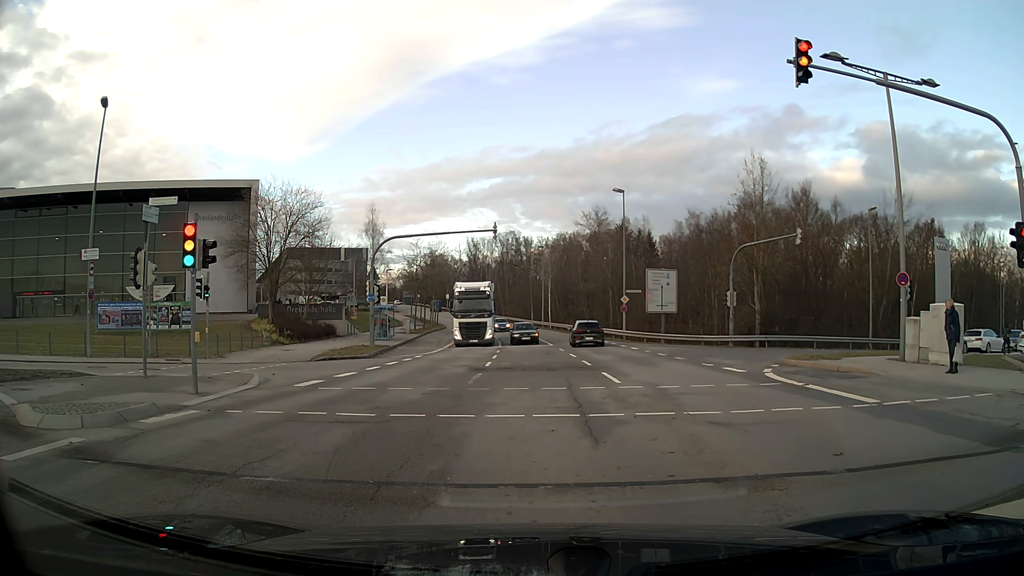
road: secondary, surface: asphalt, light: Day
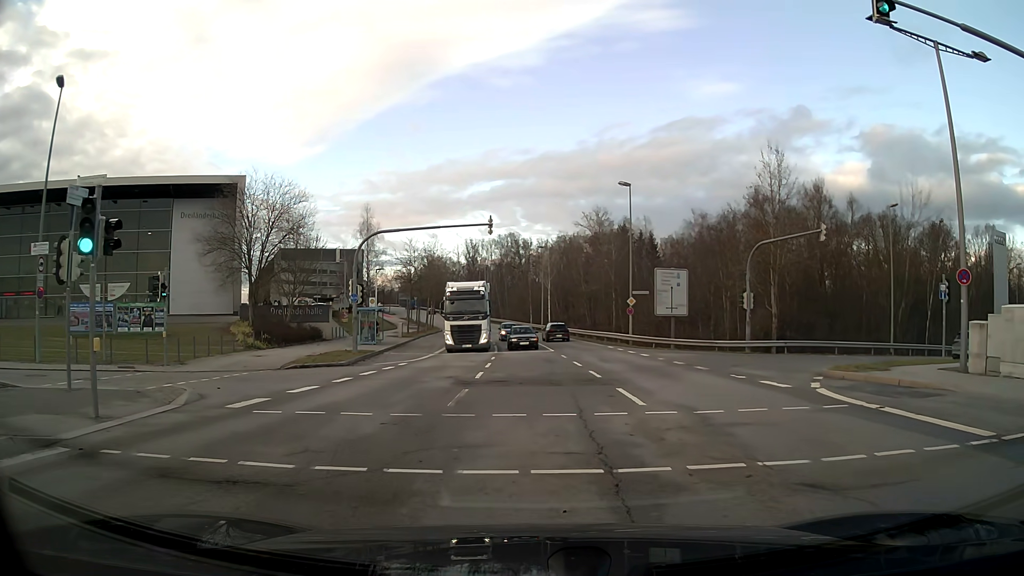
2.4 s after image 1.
(0.0, +3.7) m; 0°
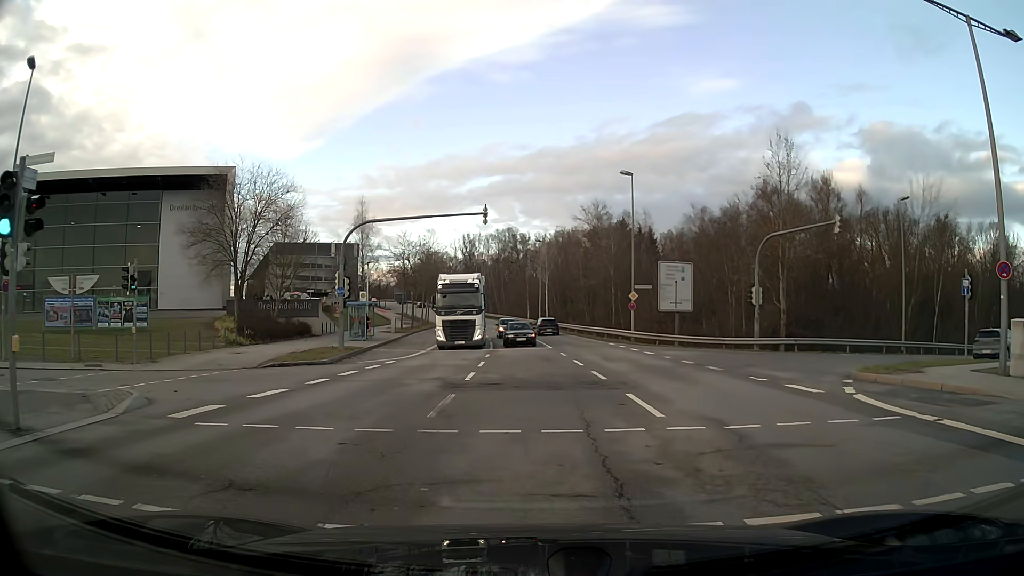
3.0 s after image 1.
(0.0, +1.9) m; 0°
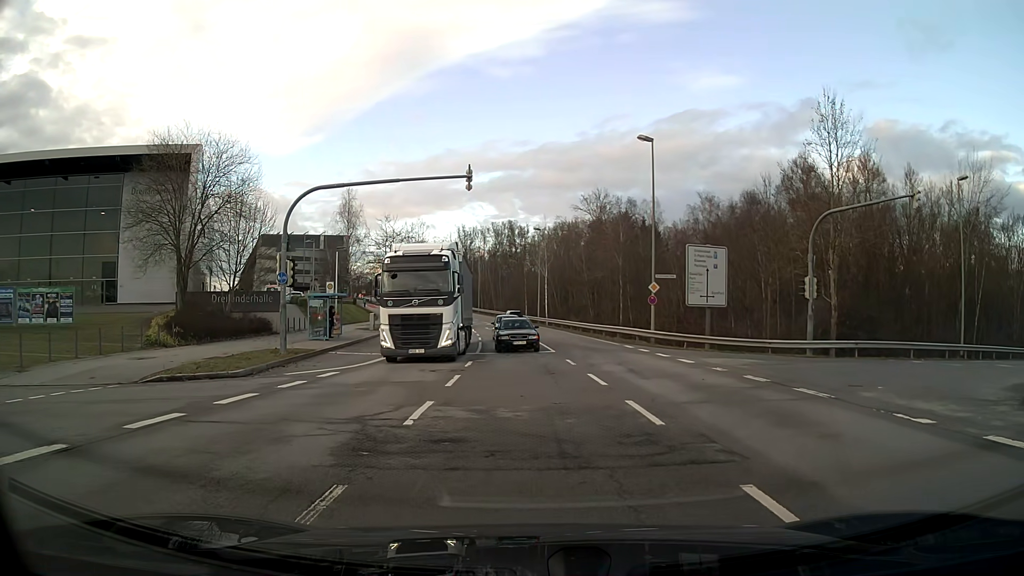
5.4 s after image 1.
(0.0, +7.2) m; 0°
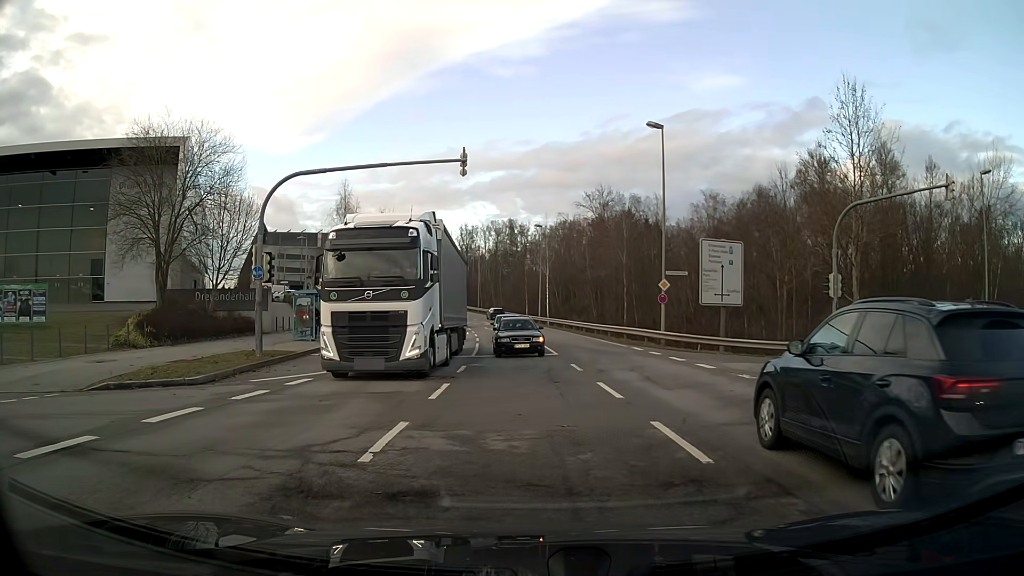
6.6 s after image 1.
(0.0, +2.2) m; 0°
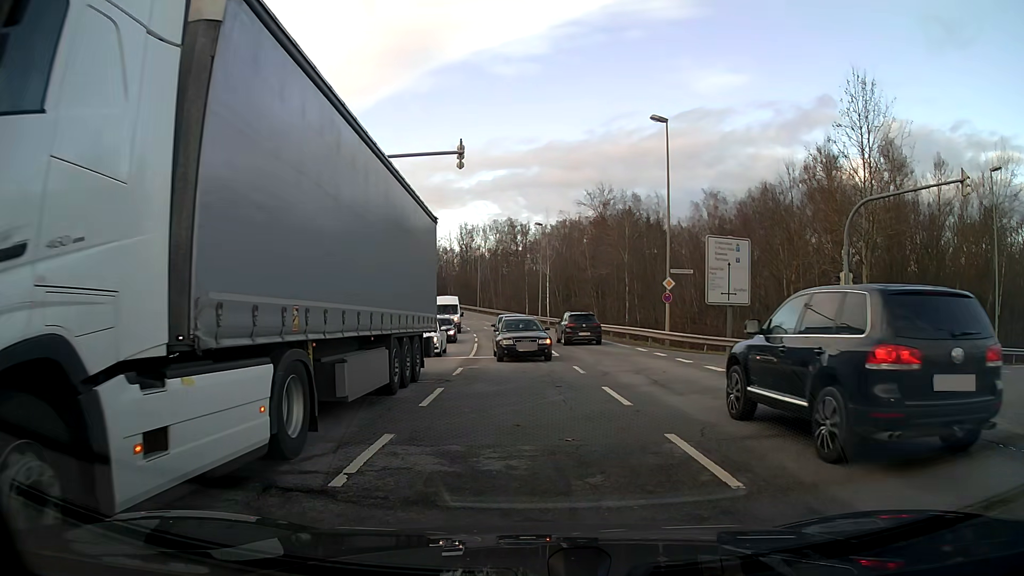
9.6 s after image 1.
(0.0, +1.0) m; 0°
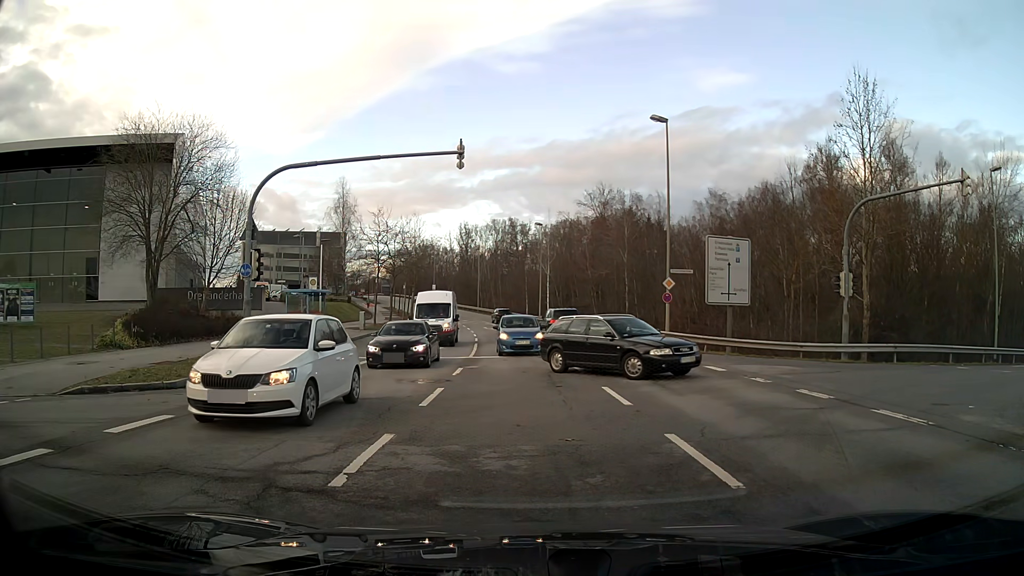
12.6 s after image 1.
(0.0, 0.0) m; 0°
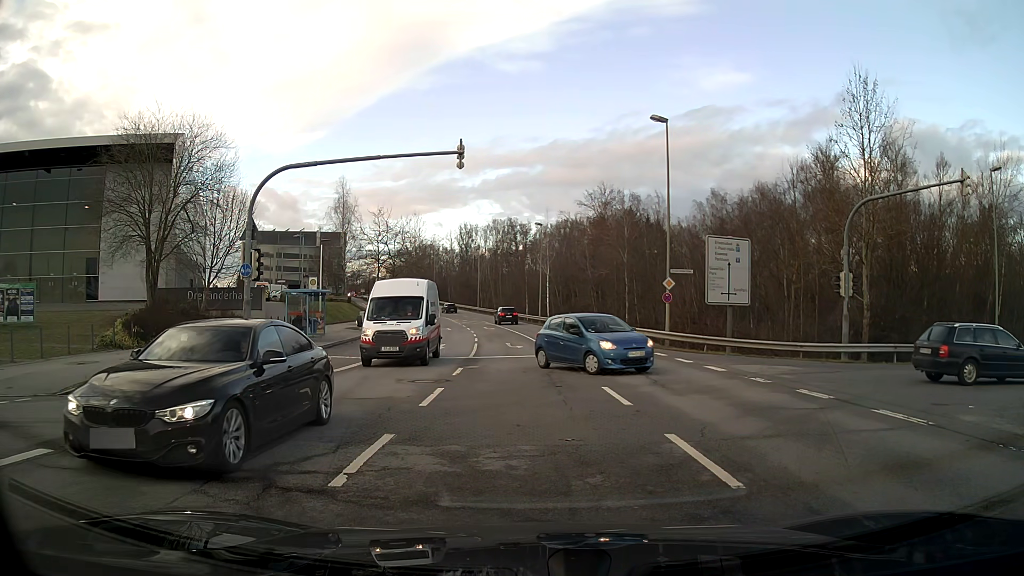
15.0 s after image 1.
(0.0, 0.0) m; 0°
